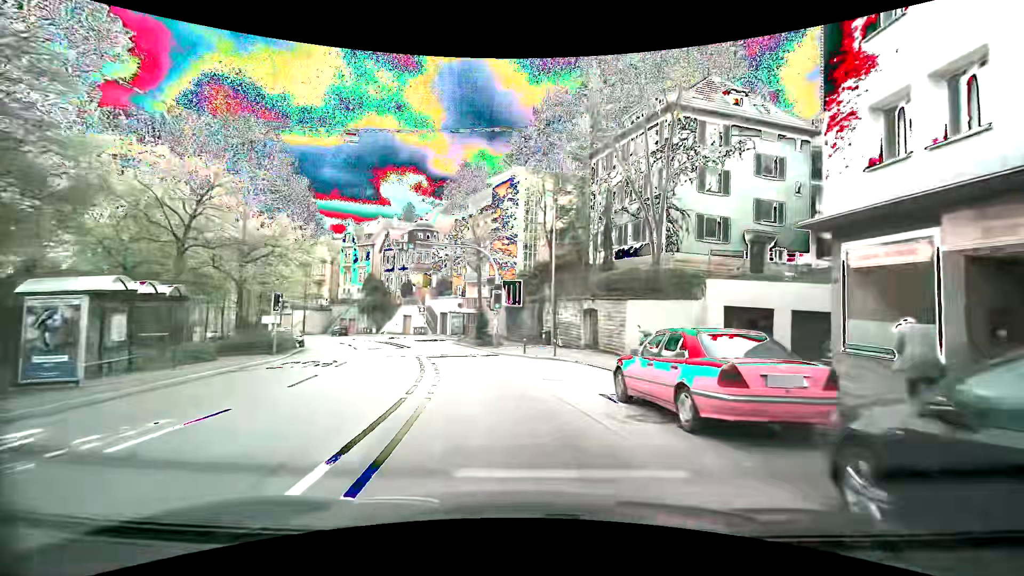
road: secondary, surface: asphalt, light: Day
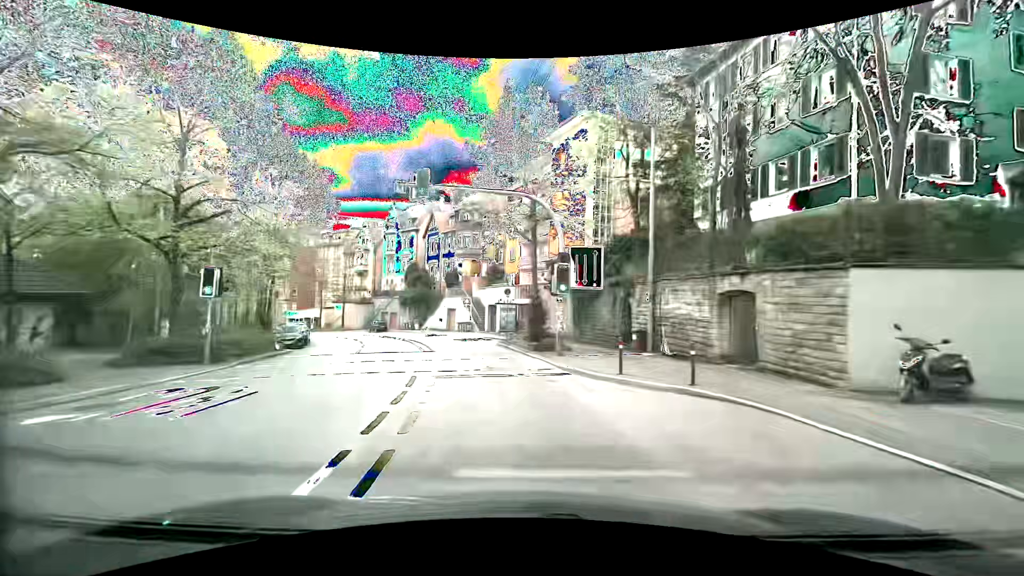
(-0.6, +11.4) m; -6°
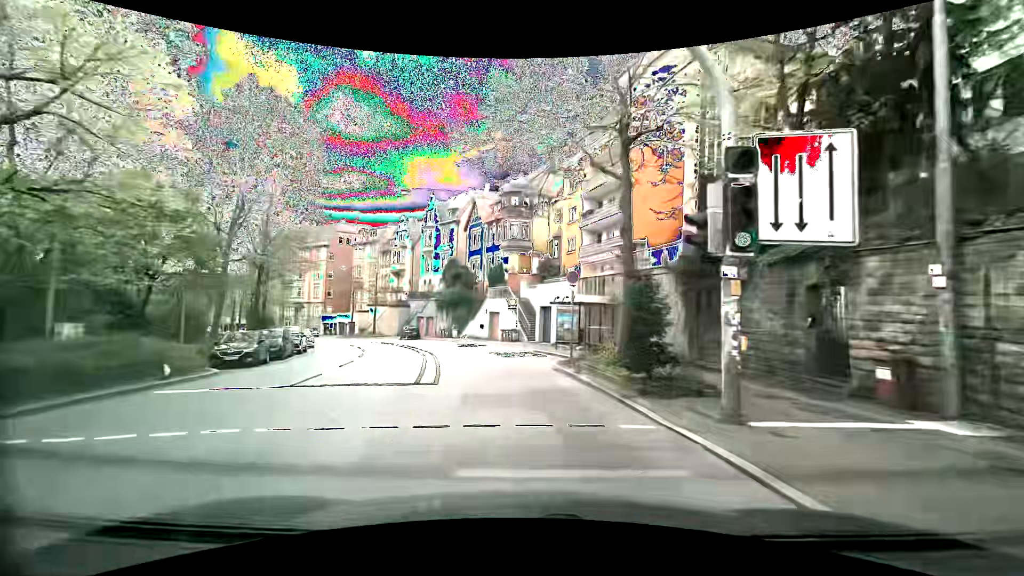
(-0.7, +11.4) m; -7°
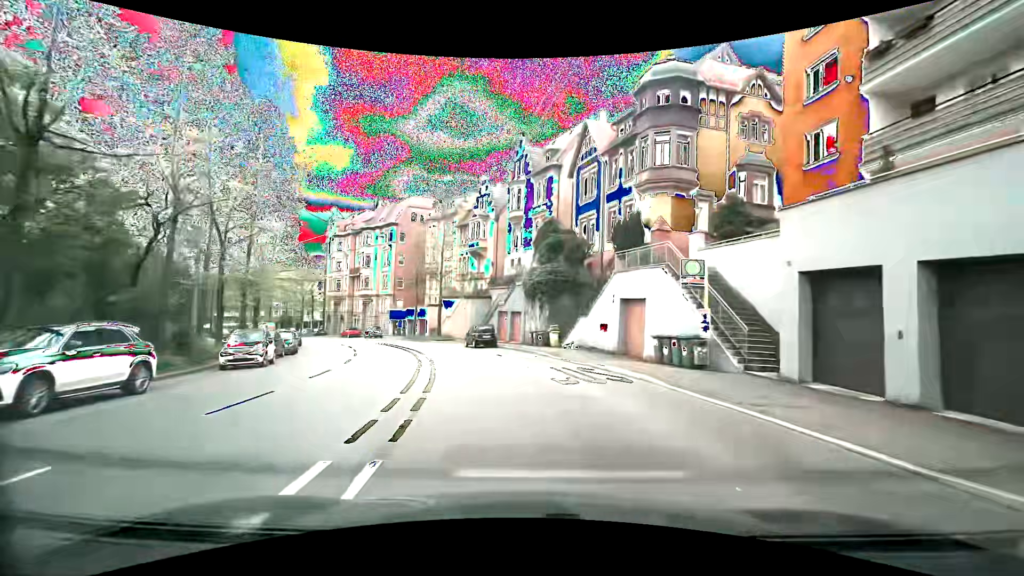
(-2.3, +23.0) m; -13°
(0, +10) (-1, +20) (-4, +30) (-7, +39) (-11, +48) (-16, +57) (-22, +65) (-28, +73) (-34, +81) (-40, +89) m
